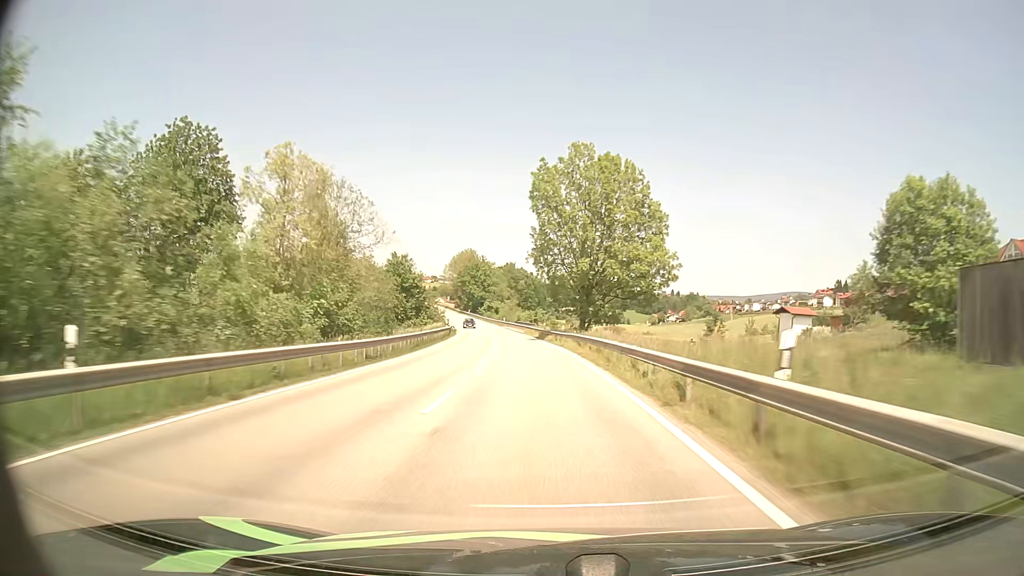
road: secondary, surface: asphalt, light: Day
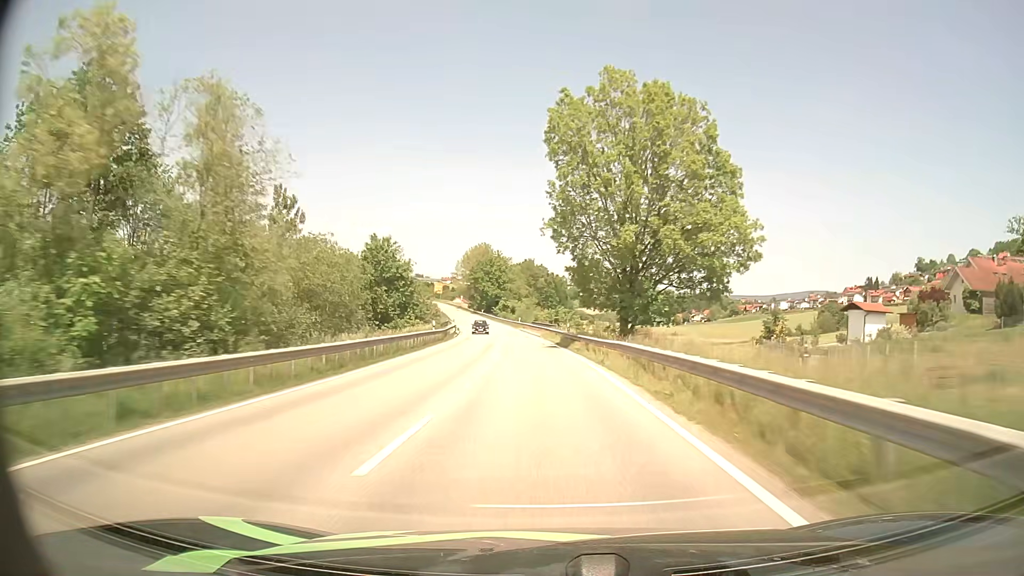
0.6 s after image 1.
(-0.2, +16.4) m; -2°
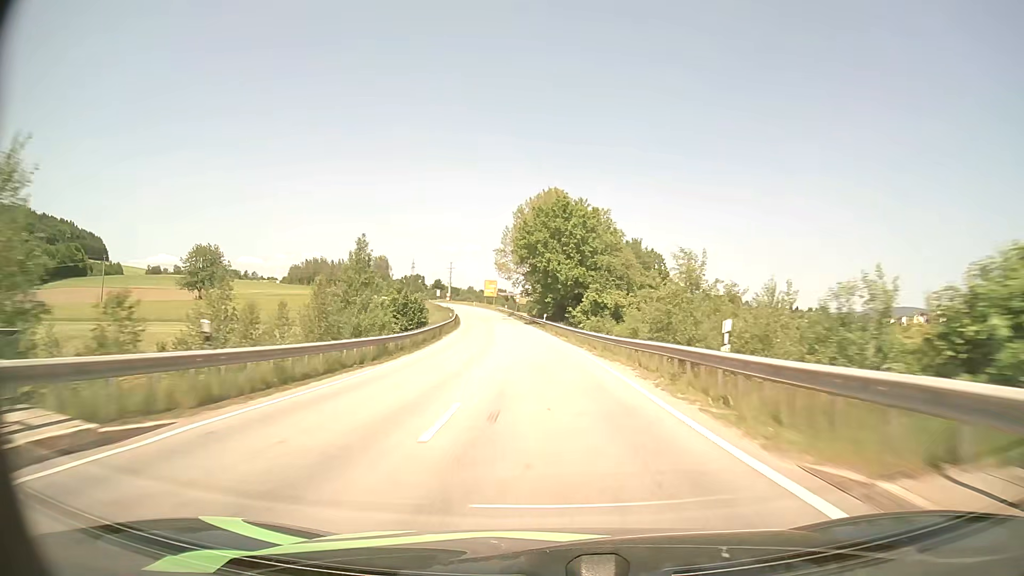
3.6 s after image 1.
(-5.6, +82.1) m; -8°
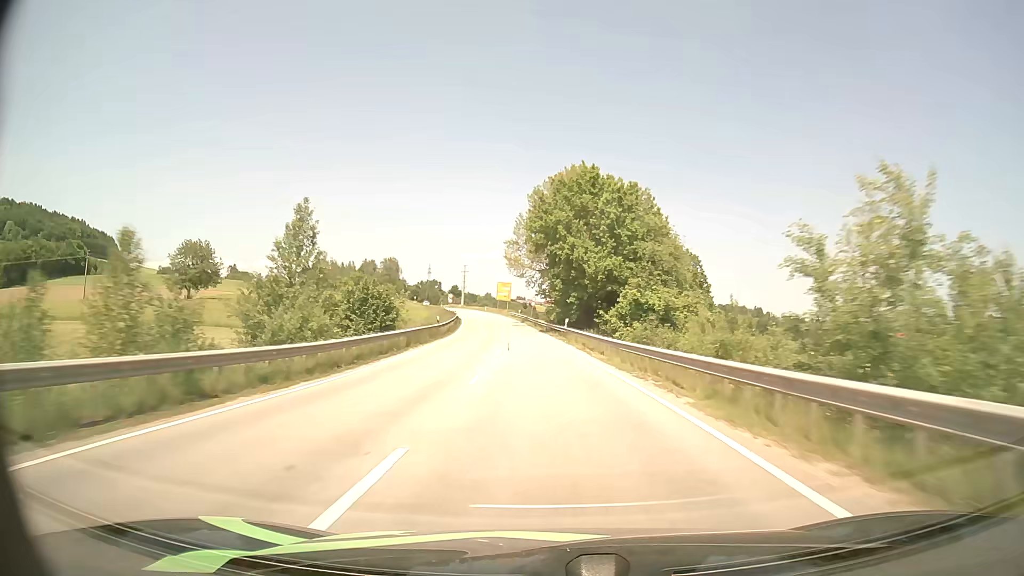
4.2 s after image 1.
(-0.2, +16.5) m; -2°
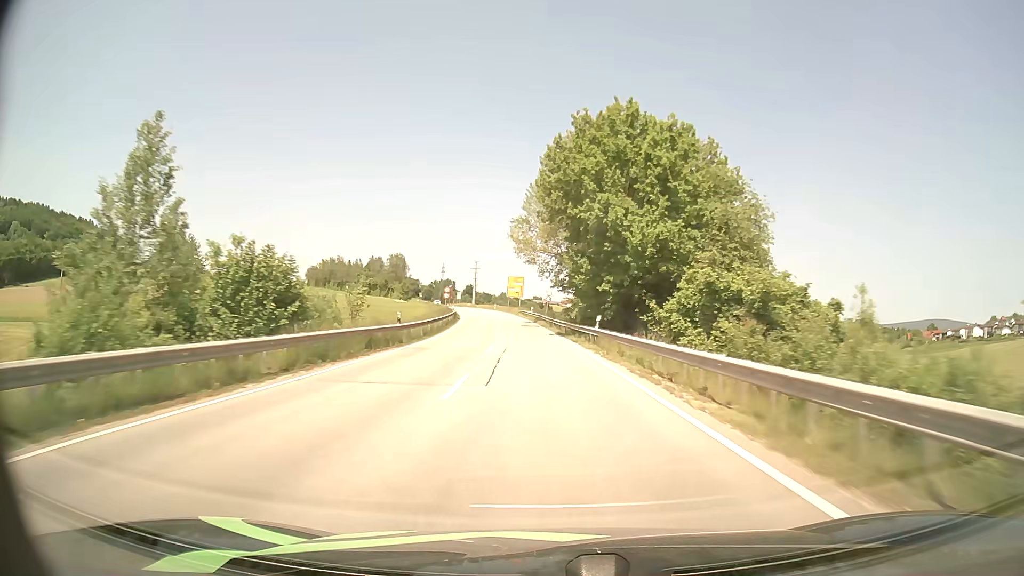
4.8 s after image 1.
(-0.2, +16.3) m; -1°
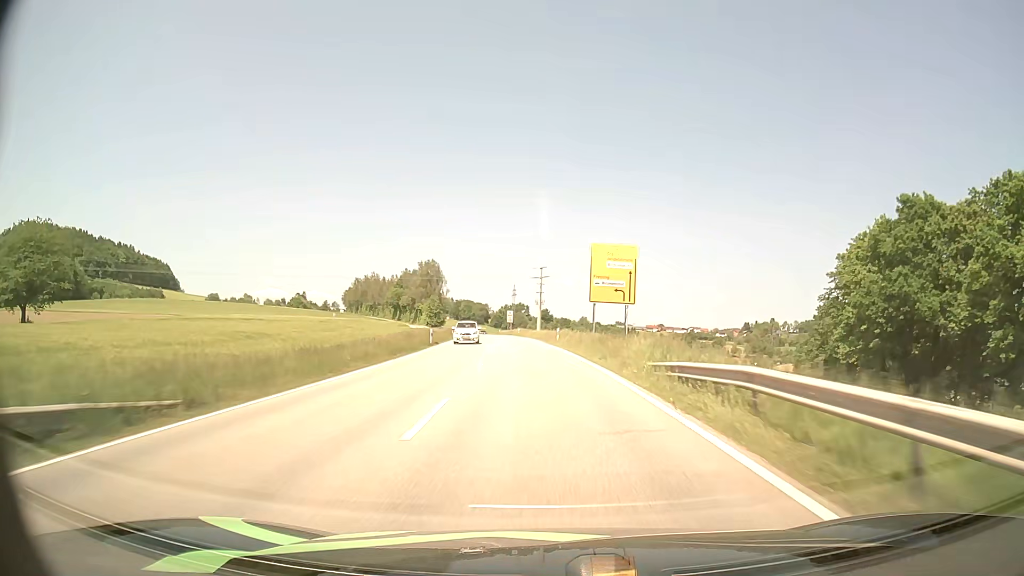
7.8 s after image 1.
(-4.5, +74.3) m; -7°
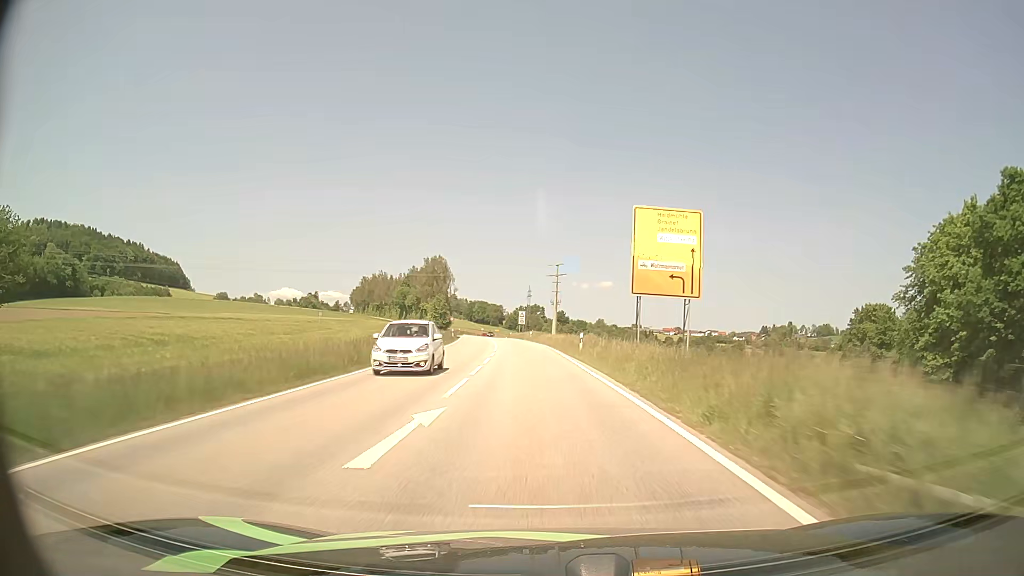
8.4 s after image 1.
(-0.1, +13.2) m; -1°
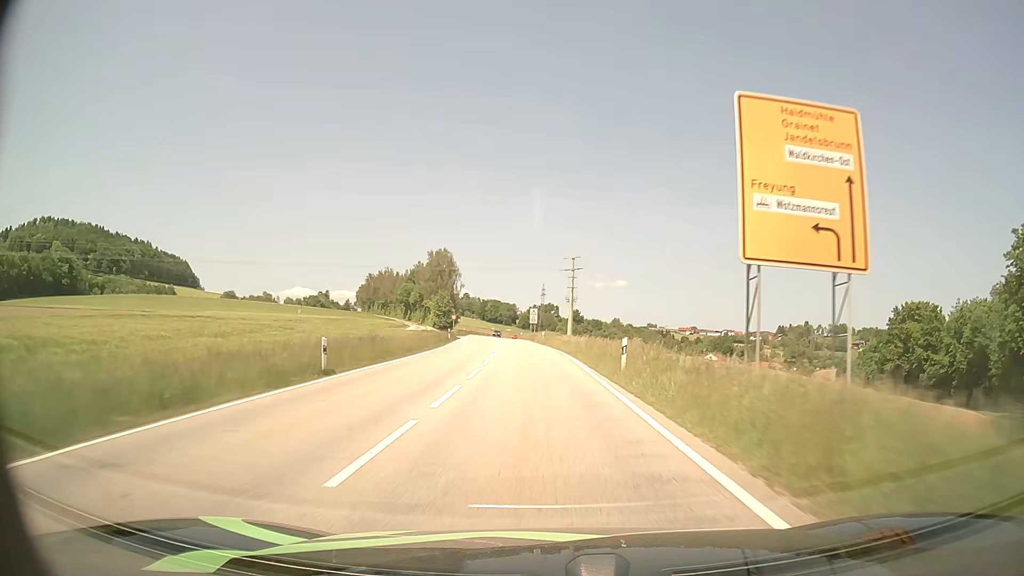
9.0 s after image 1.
(-0.1, +13.1) m; -1°
(0, +10) (0, +20) (-1, +30) (-1, +40) (-2, +50) (-3, +60) (-4, +70) (-5, +80) (-6, +90) (-7, +100) m
